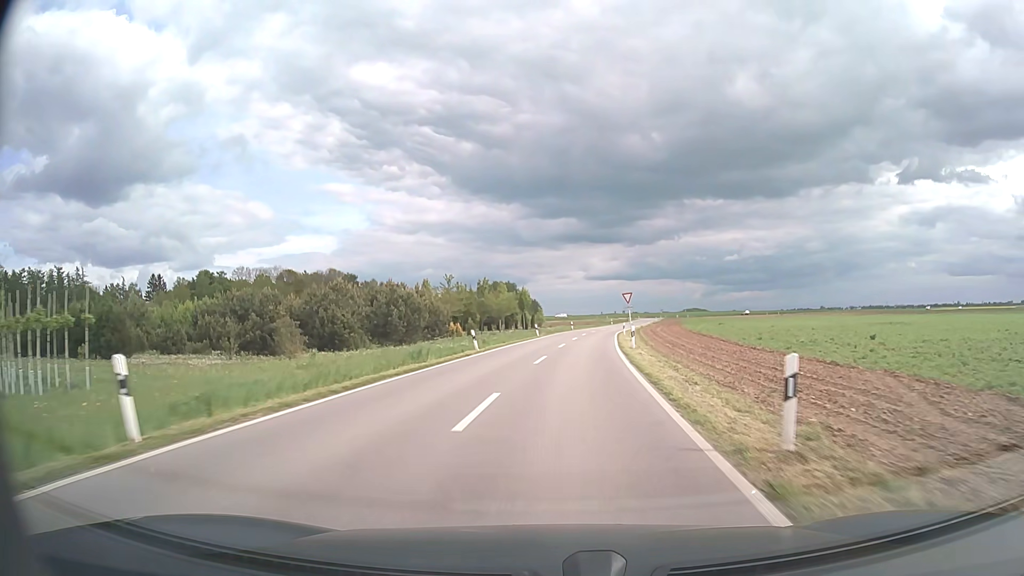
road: unclassified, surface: asphalt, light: Day
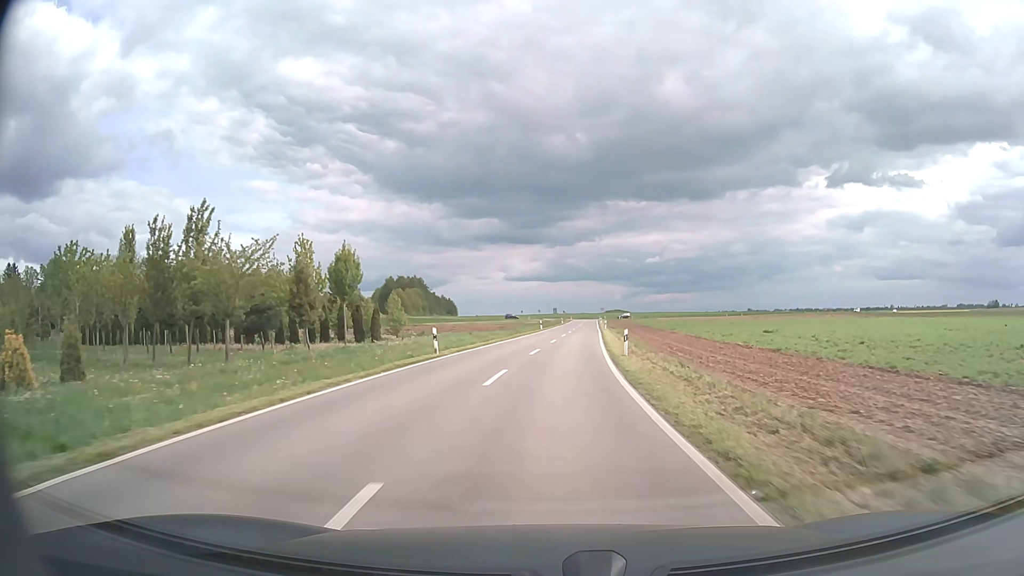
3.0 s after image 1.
(+4.0, +55.1) m; +7°
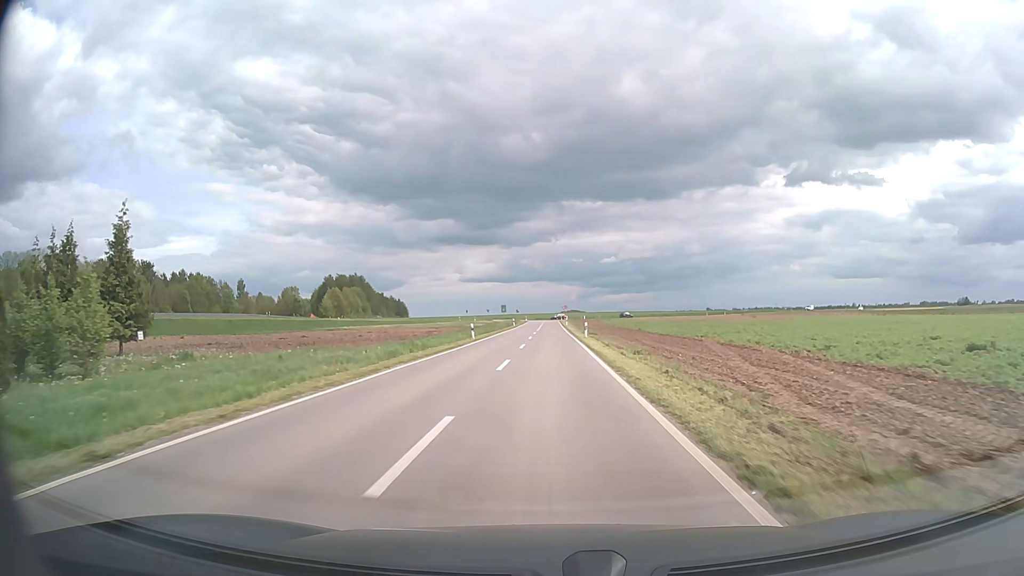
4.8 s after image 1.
(+1.1, +32.5) m; +4°
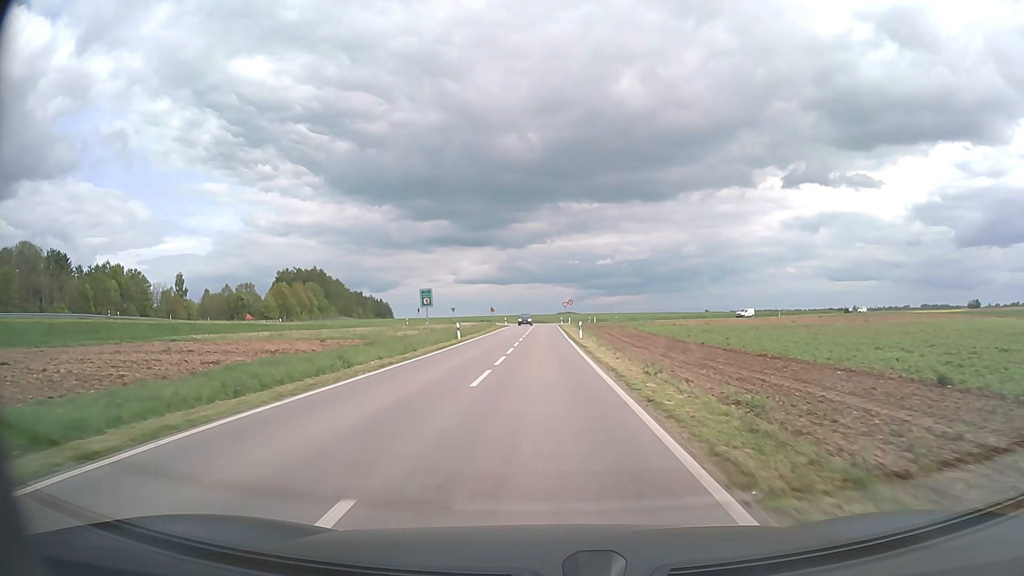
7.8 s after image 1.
(+0.4, +52.5) m; 0°
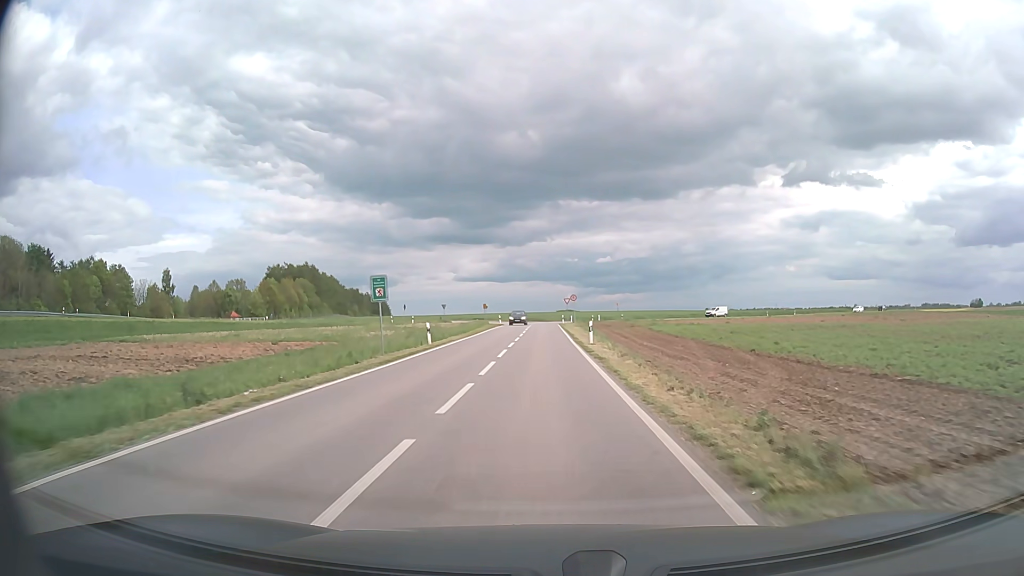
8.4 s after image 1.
(0.0, +9.9) m; 0°
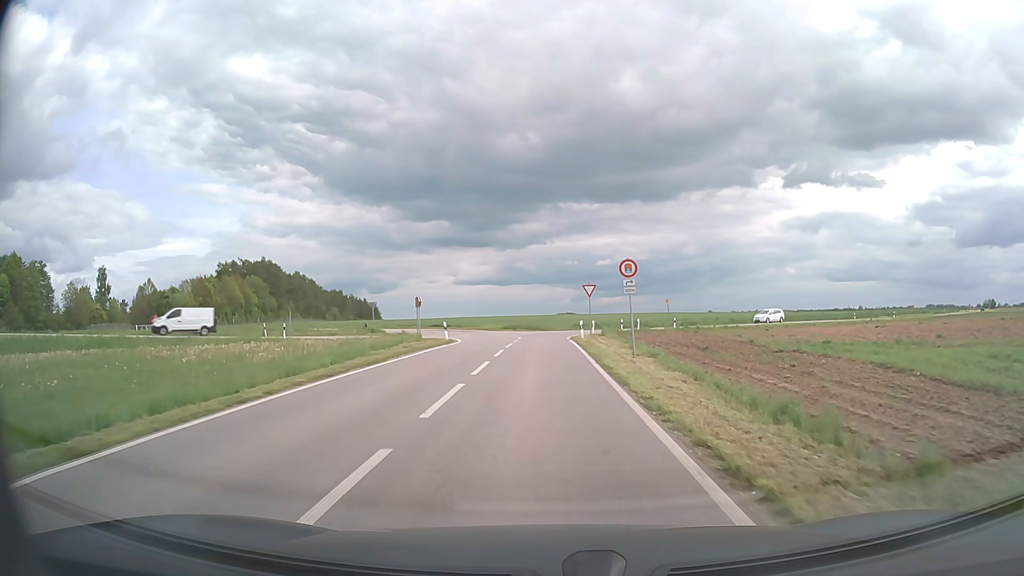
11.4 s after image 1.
(-0.1, +42.4) m; 0°
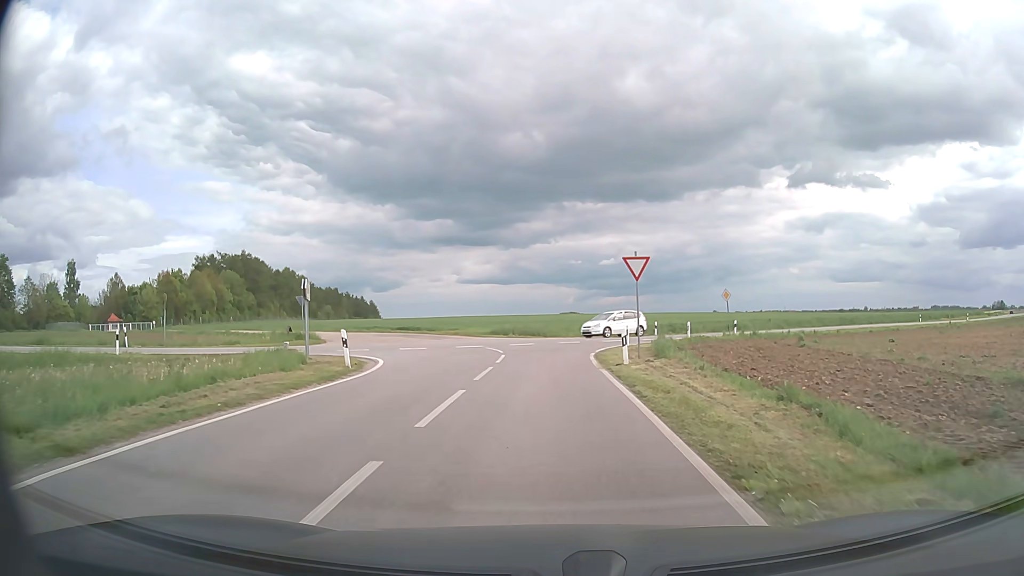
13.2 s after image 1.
(-0.1, +18.8) m; -1°
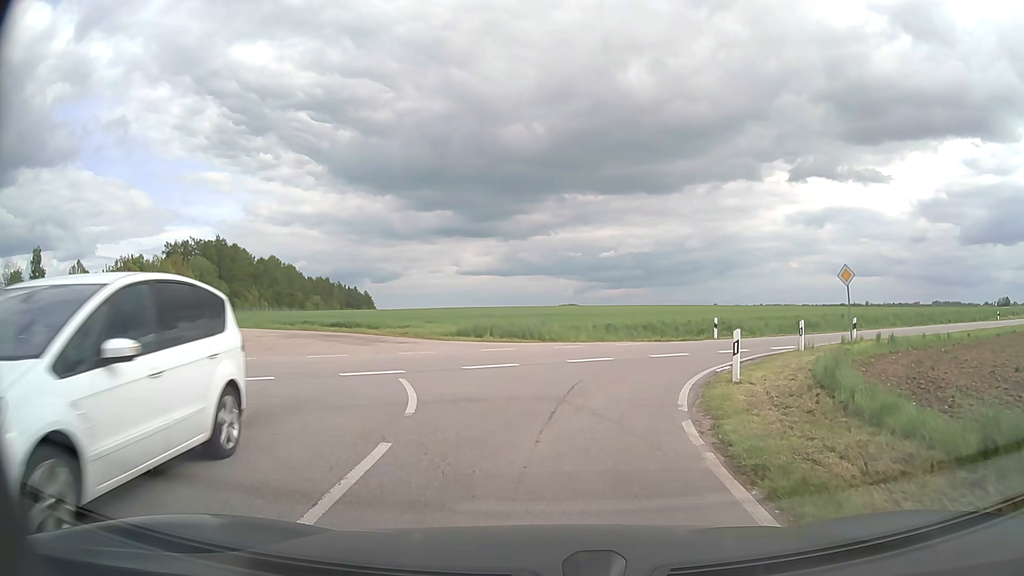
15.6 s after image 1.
(+0.1, +17.0) m; 0°
(0, +10) (+3, +20) (+10, +27) (+18, +32) (+26, +38) (+34, +44) (+42, +50) (+51, +55) (+59, +61) (+67, +67) m
